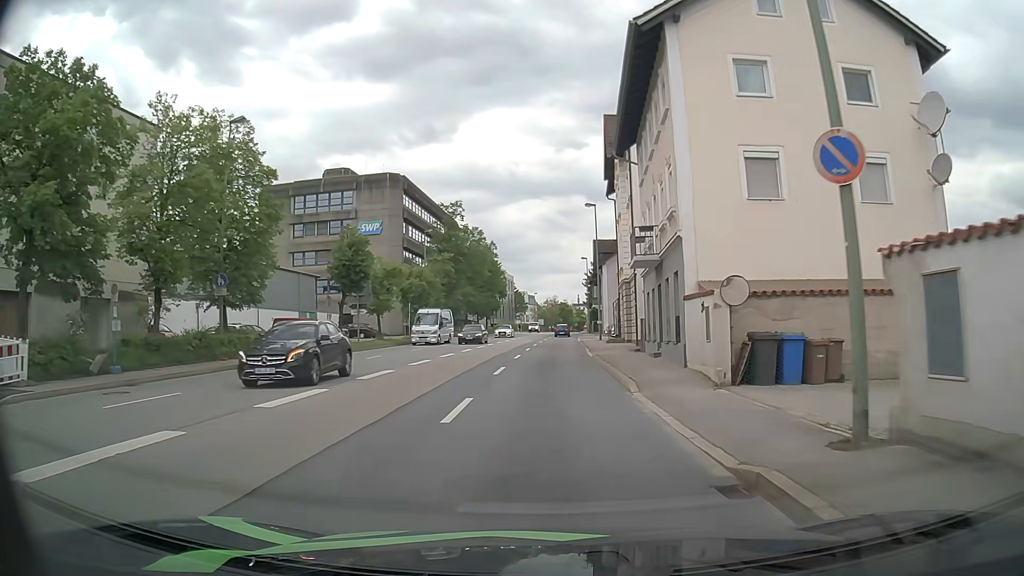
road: primary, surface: asphalt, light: Day
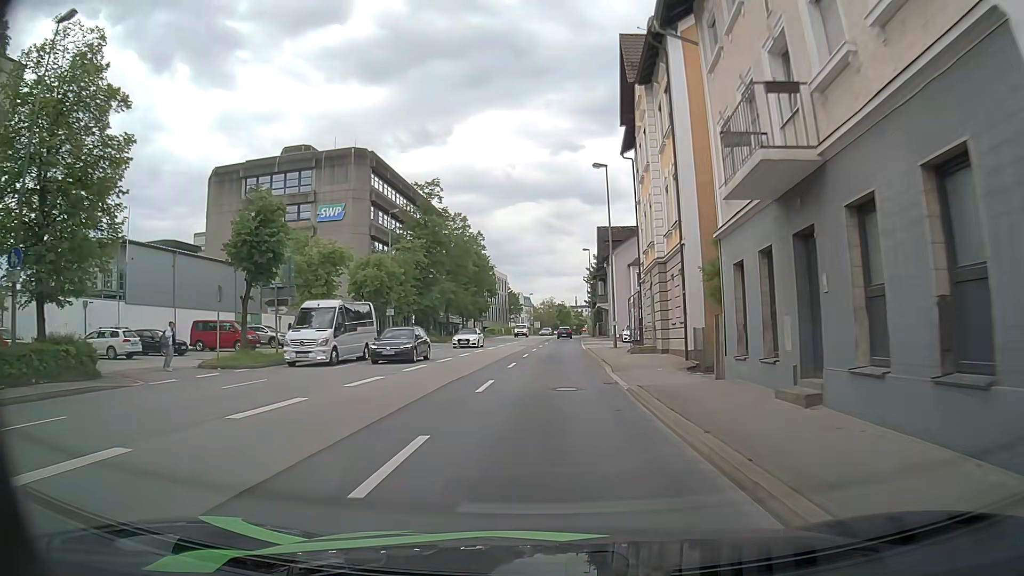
(+0.1, +13.2) m; 0°
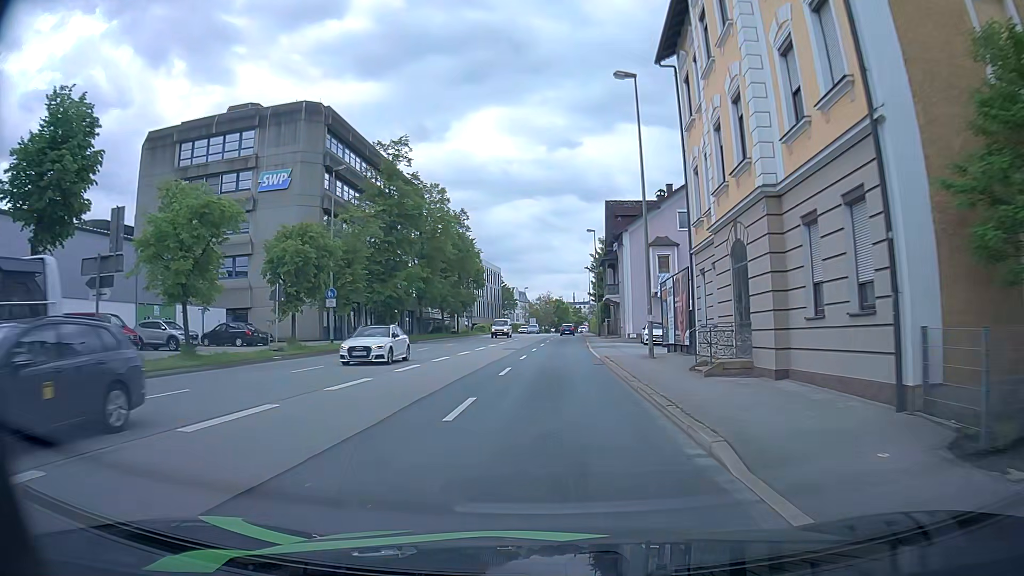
(+0.2, +13.7) m; +1°
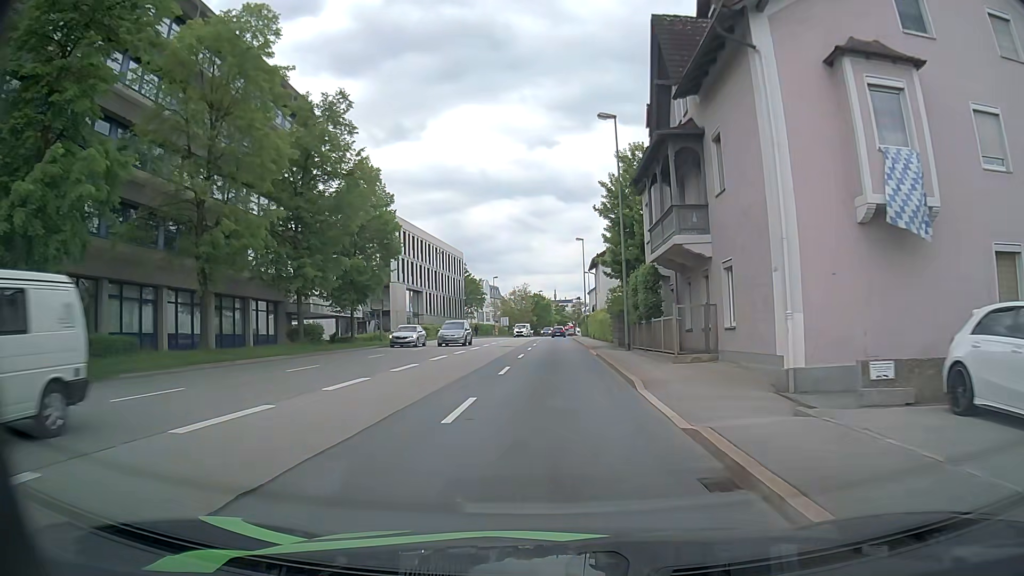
(+0.7, +36.3) m; +2°
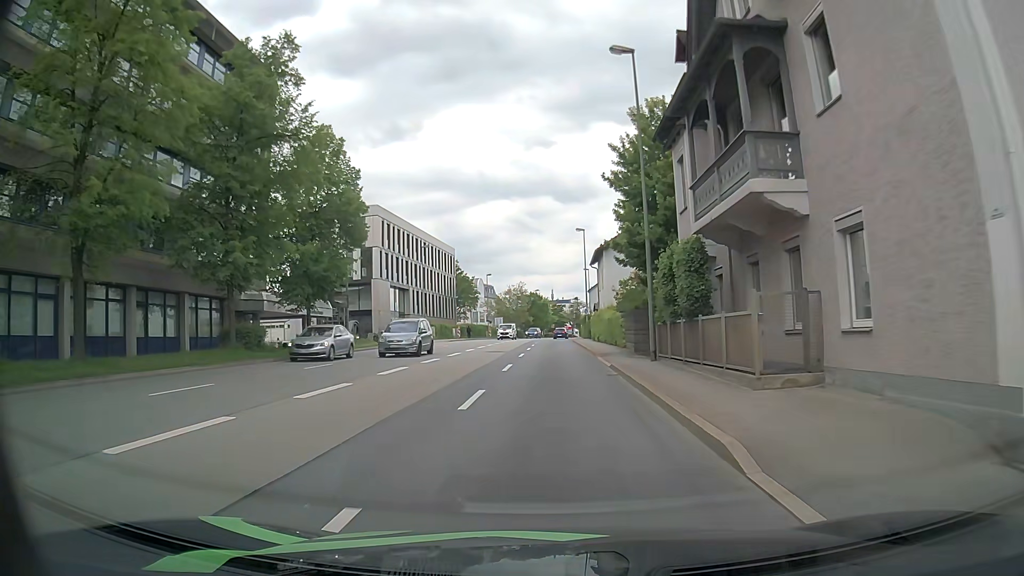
(0.0, +7.6) m; 0°
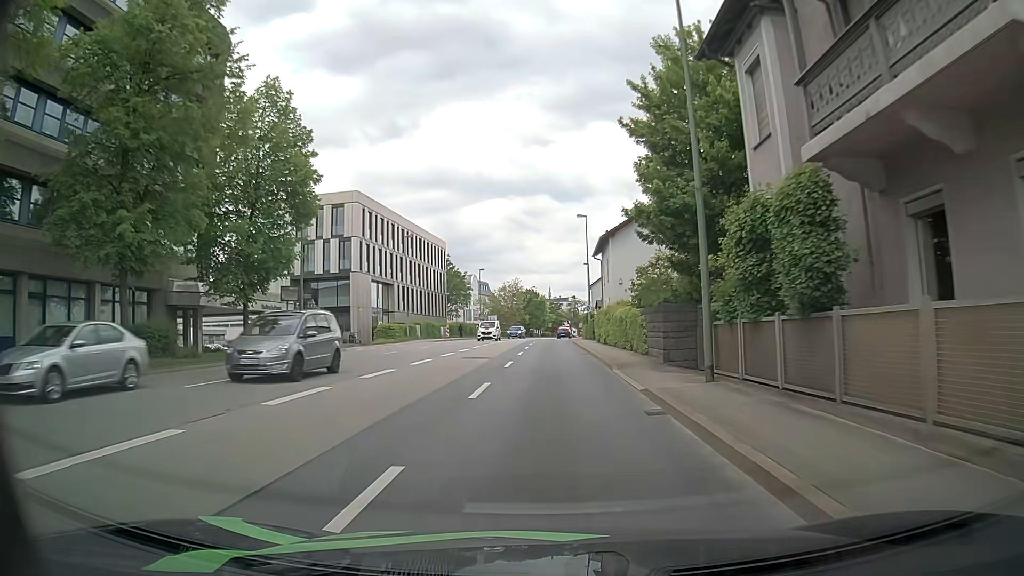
(0.0, +7.5) m; 0°
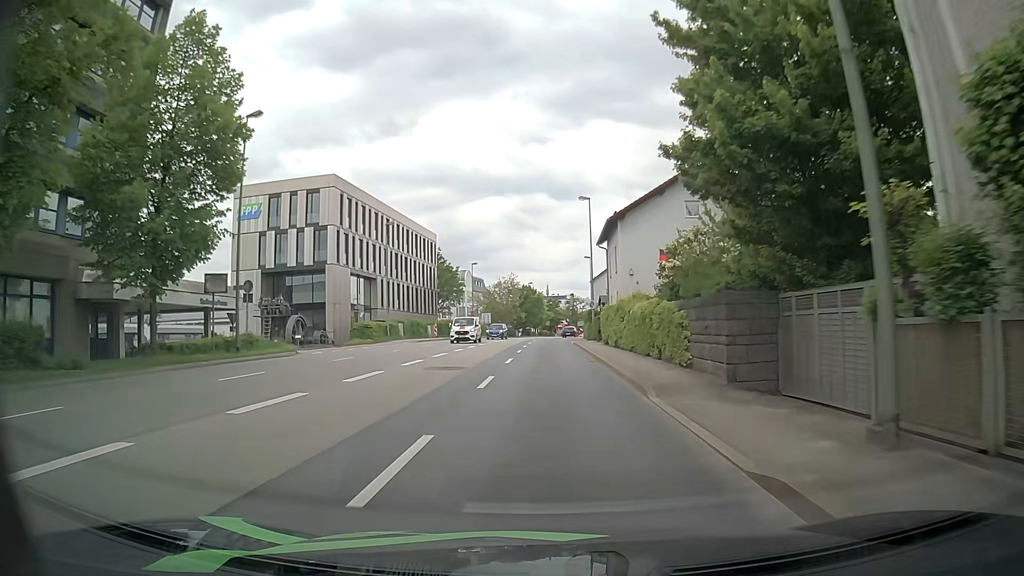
(0.0, +7.2) m; 0°
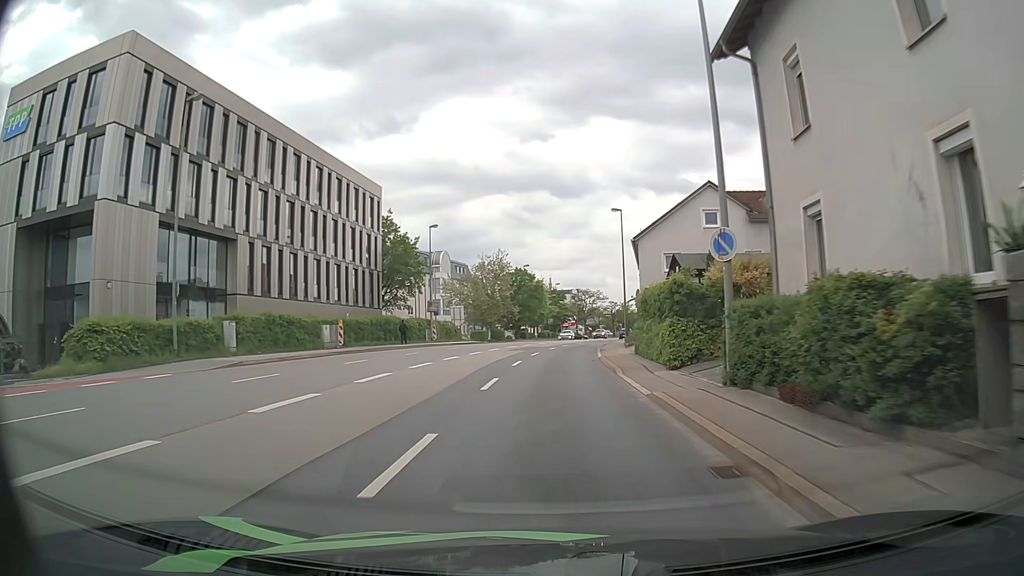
(+0.2, +35.7) m; +1°
(0, +10) (0, +20) (0, +30) (+1, +40) (+2, +50) (+3, +60) (+5, +70) (+6, +80) (+8, +89) (+10, +99) m
